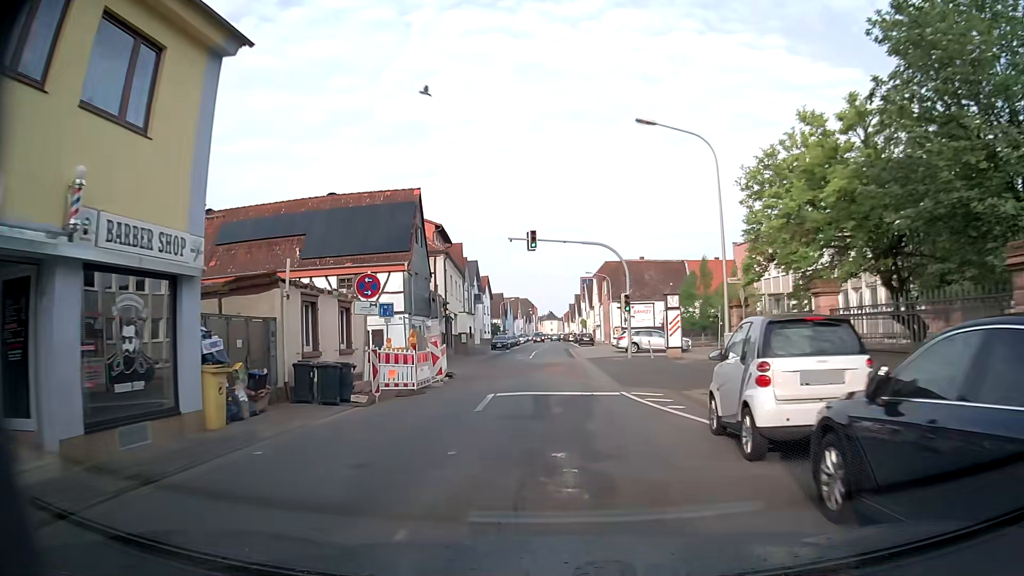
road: tertiary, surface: asphalt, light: Day
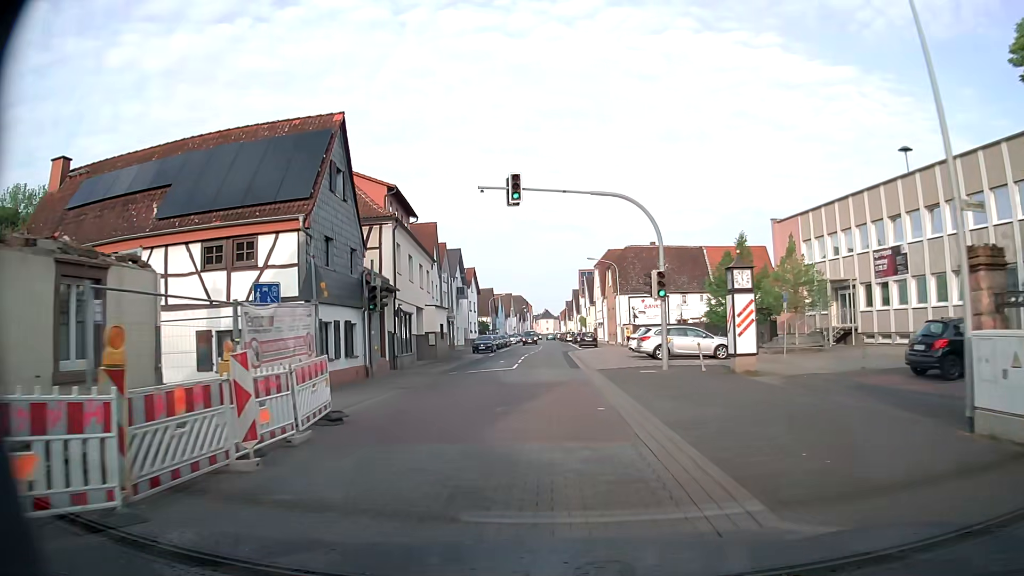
(+0.1, +12.6) m; 0°
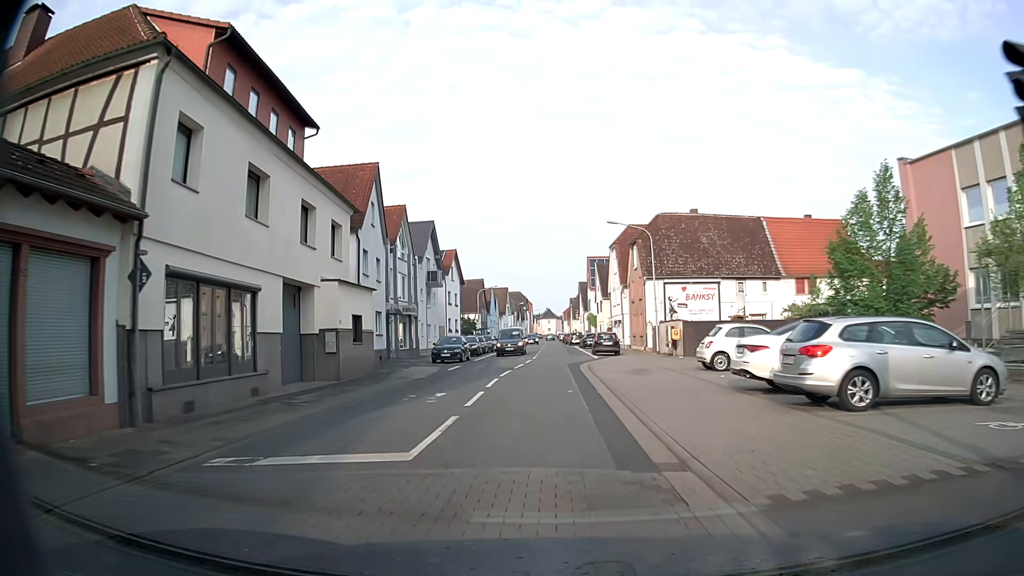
(+0.1, +19.4) m; 0°
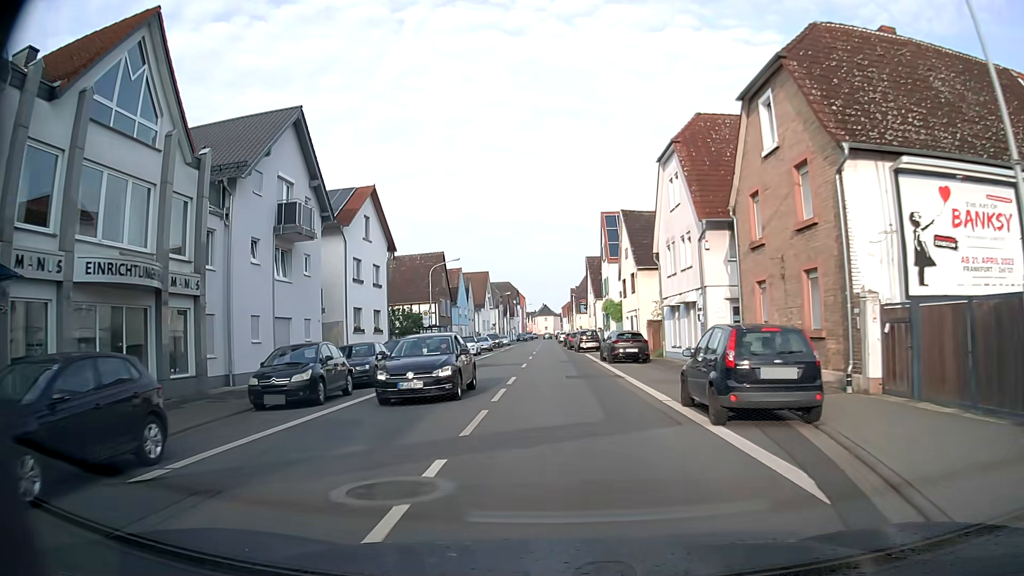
(+0.1, +31.9) m; +1°
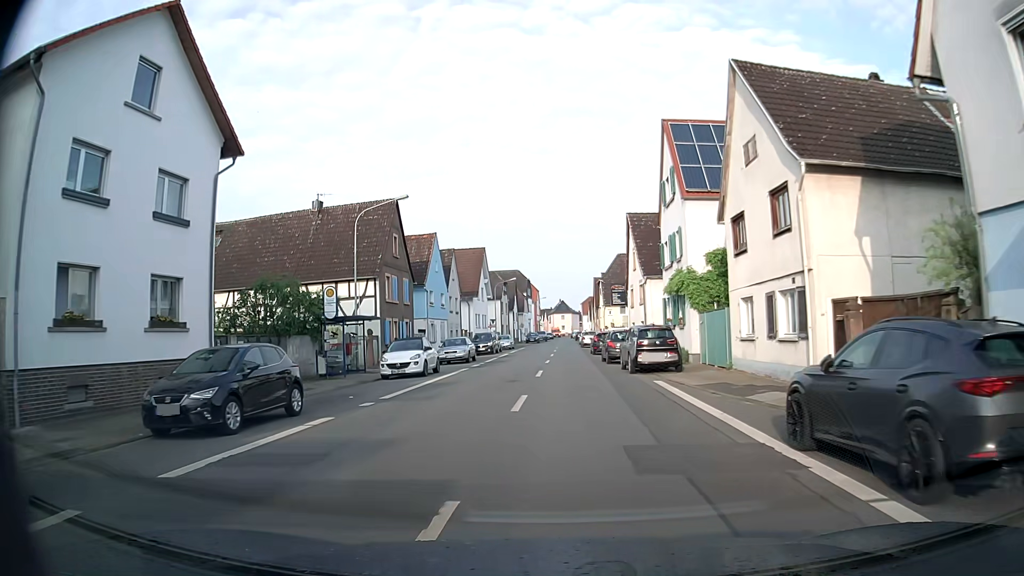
(-0.5, +25.1) m; -2°
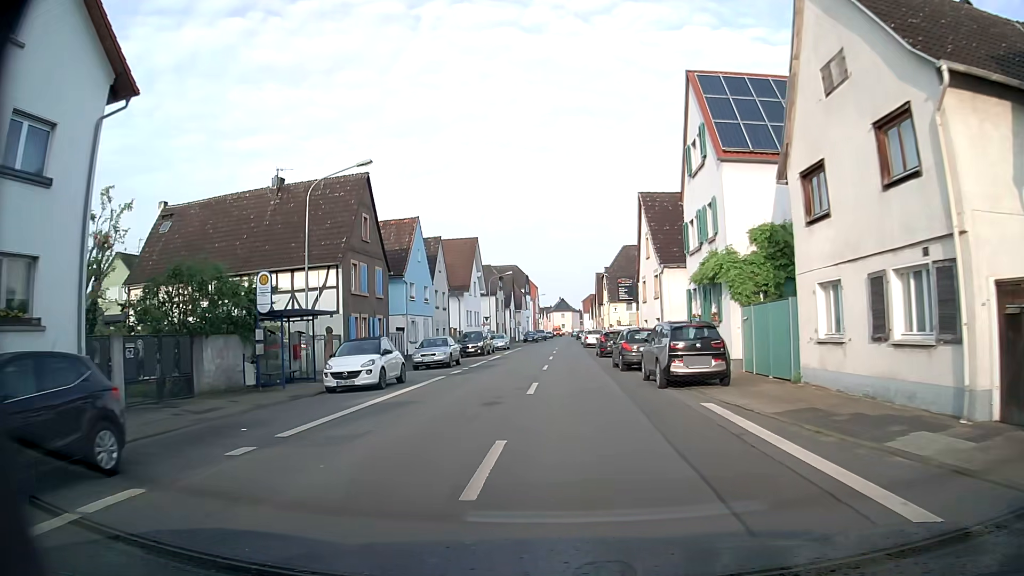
(0.0, +6.3) m; 0°
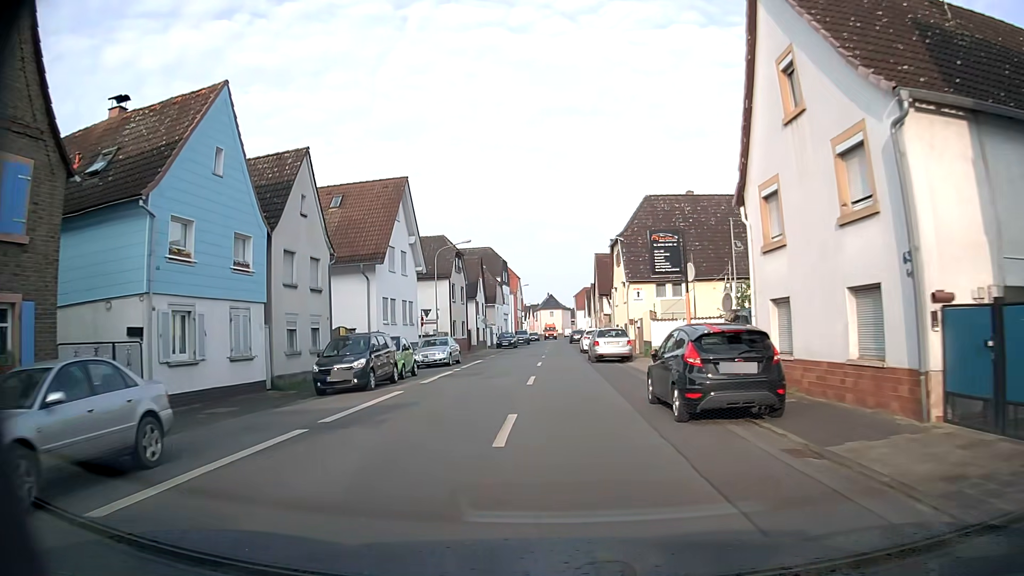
(+0.6, +25.0) m; 0°
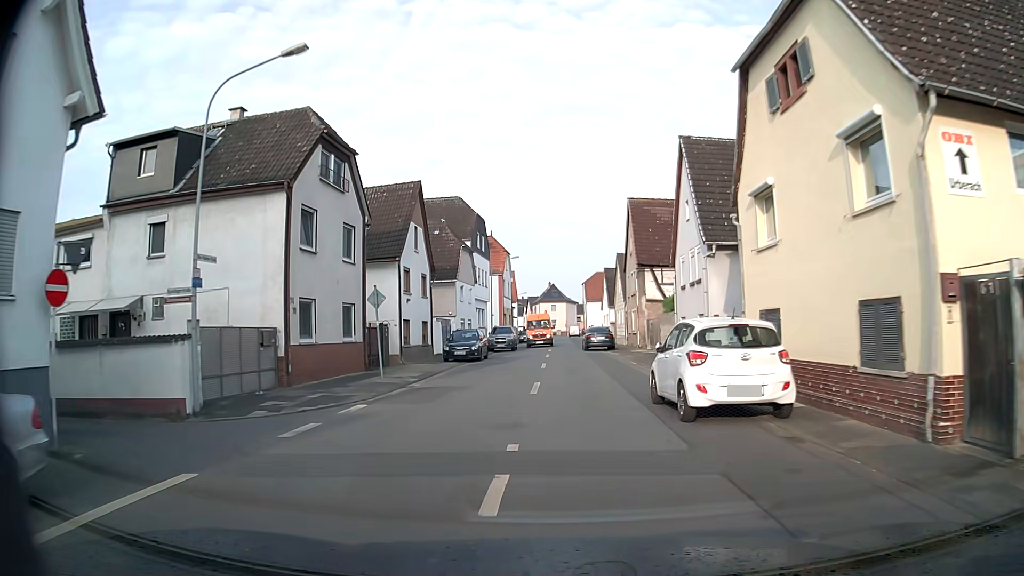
(+0.5, +30.8) m; +1°
